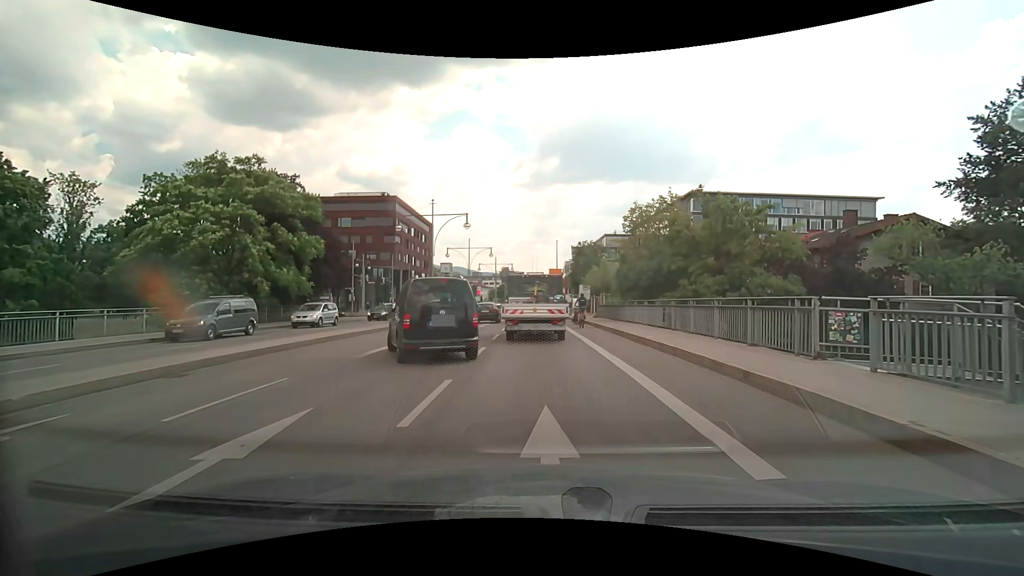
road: primary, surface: asphalt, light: Day
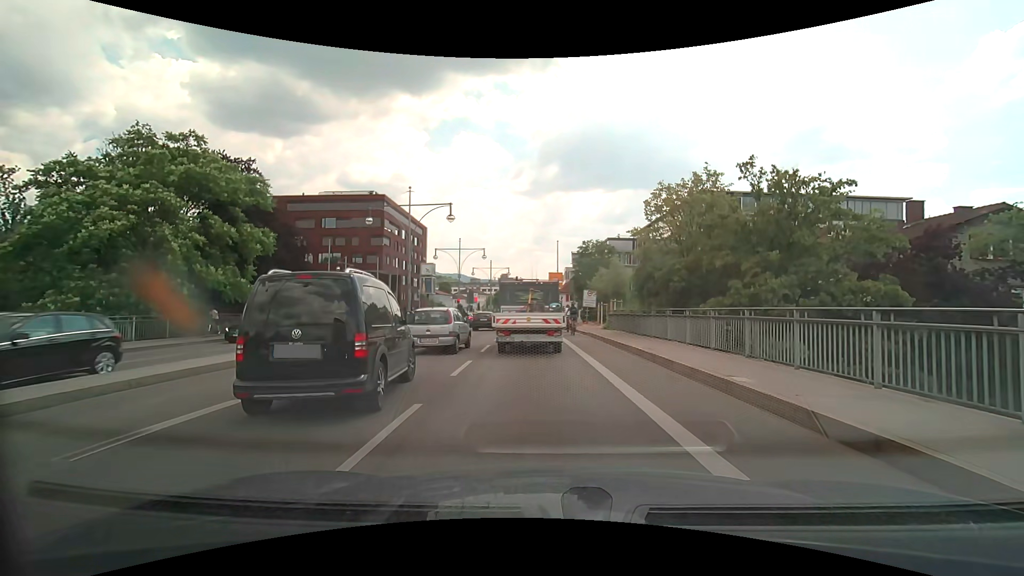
(0.0, +7.1) m; -1°
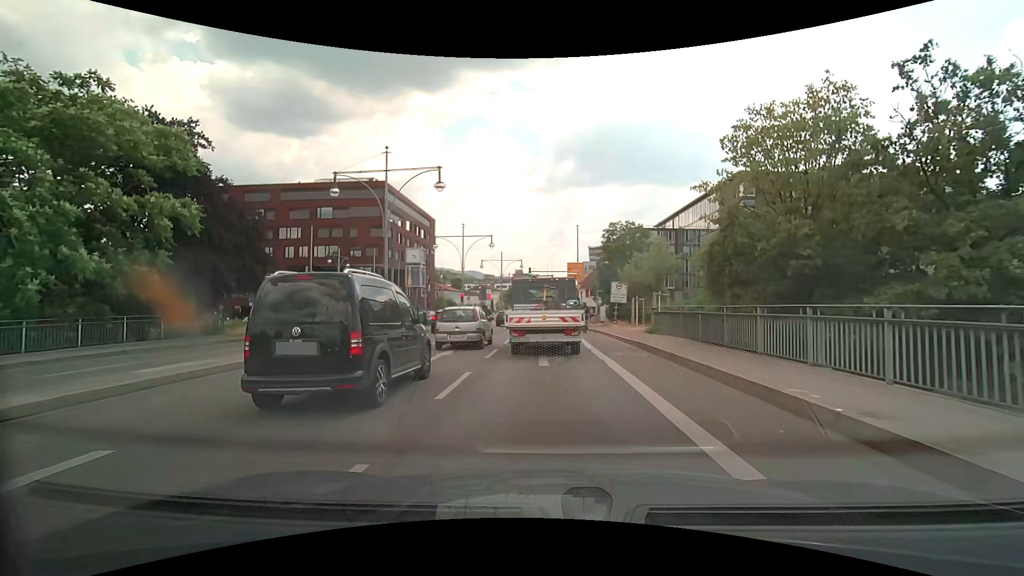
(0.0, +9.0) m; -1°
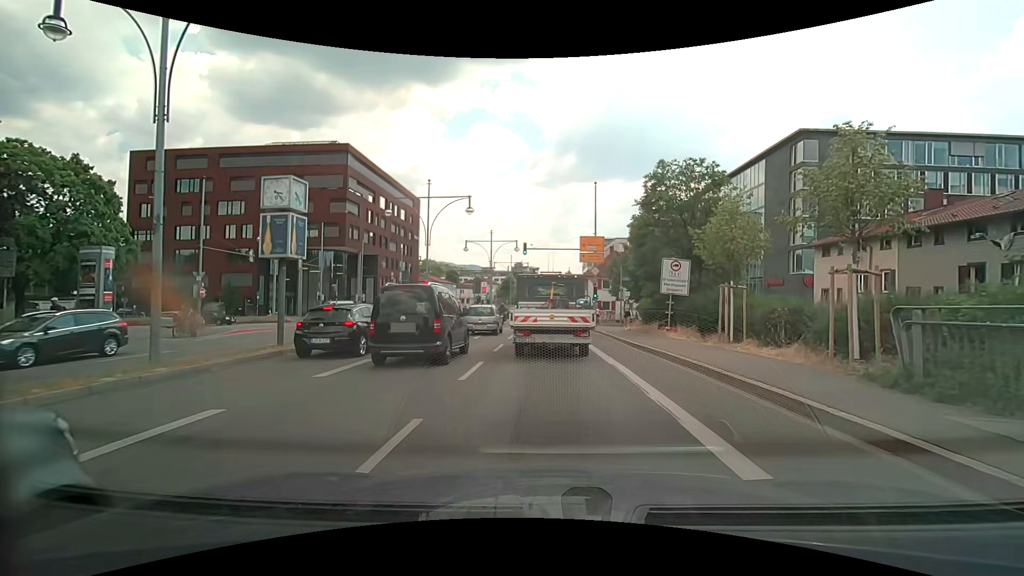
(0.0, +16.4) m; -1°
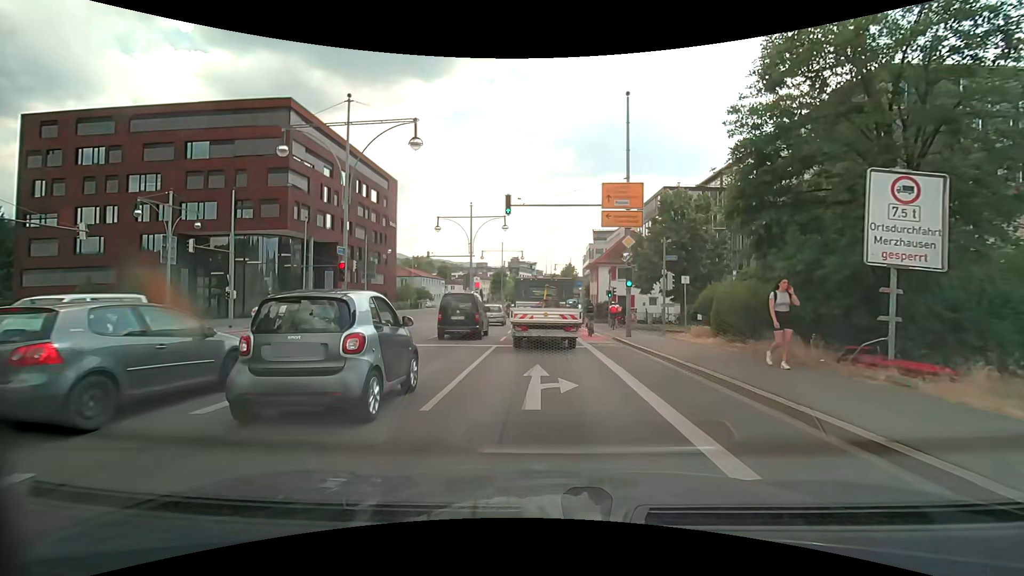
(+0.3, +14.7) m; +2°
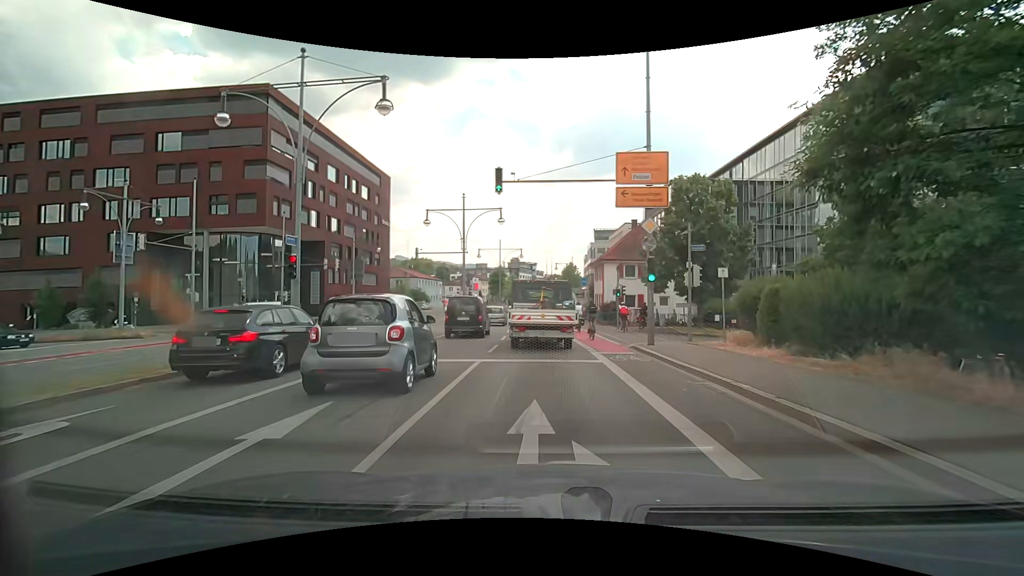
(0.0, +4.2) m; -1°
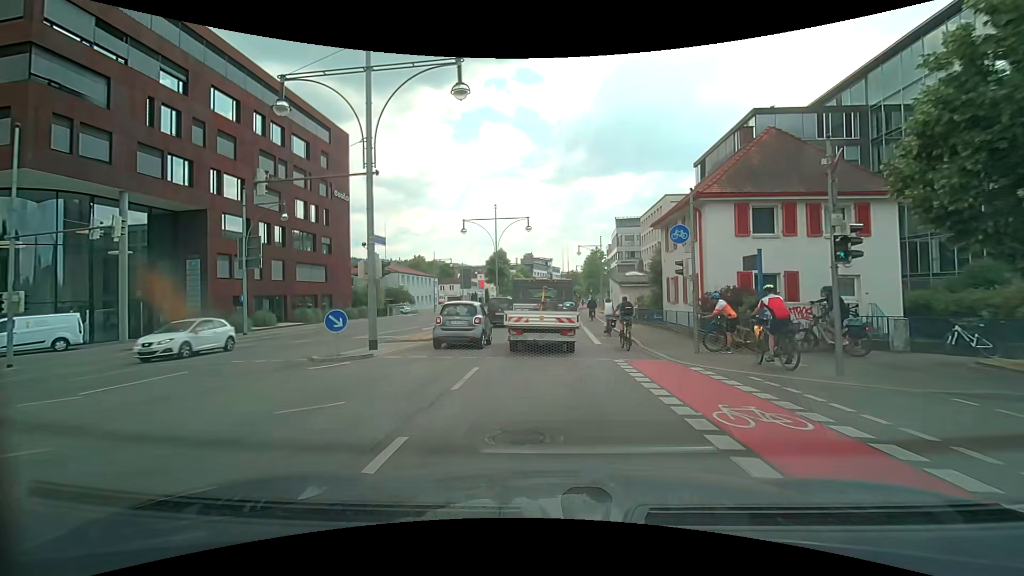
(-0.3, +24.8) m; -2°
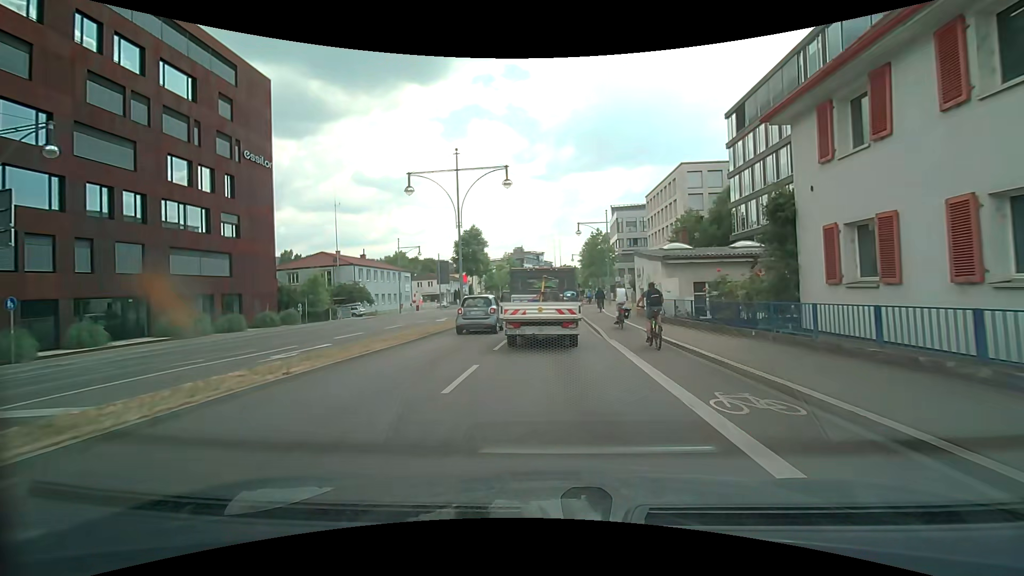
(+0.3, +15.9) m; +1°
(0, +10) (0, +20) (+1, +30) (+1, +40) (+2, +50) (+3, +60) (+3, +70) (+3, +80) (+4, +90) (+4, +100) m
